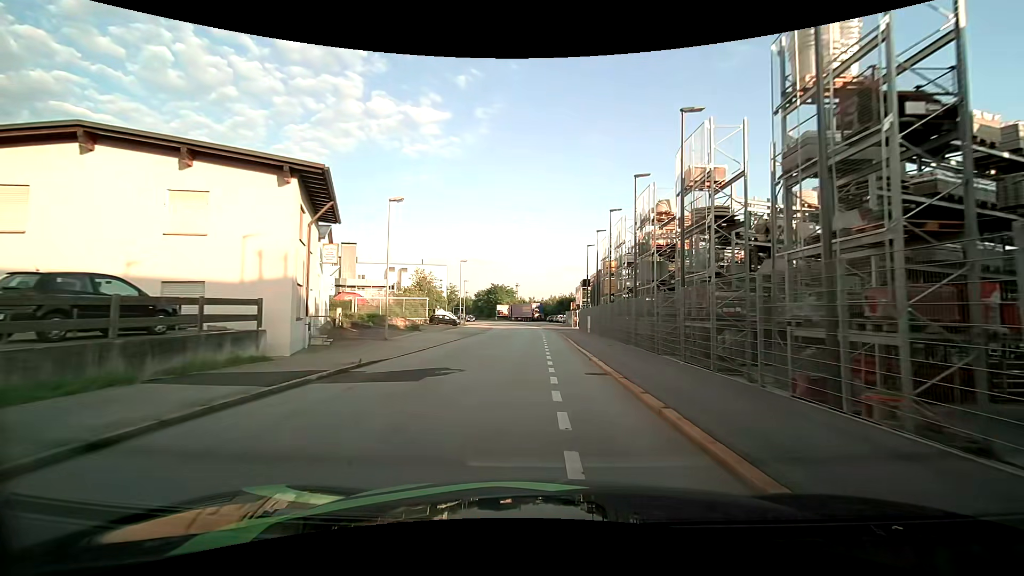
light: Day
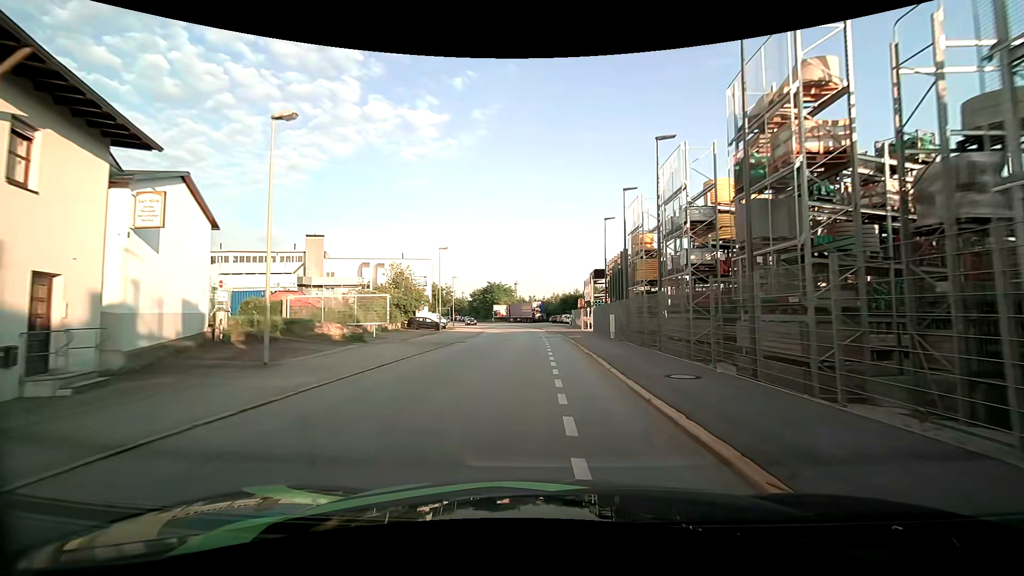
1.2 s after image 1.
(+0.1, +12.4) m; 0°
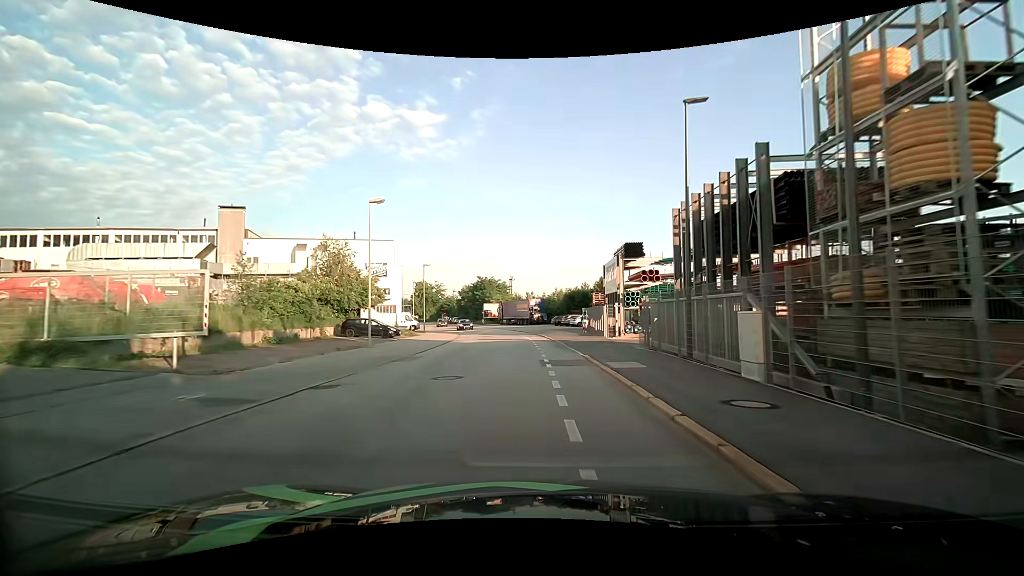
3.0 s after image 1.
(+0.1, +18.8) m; 0°
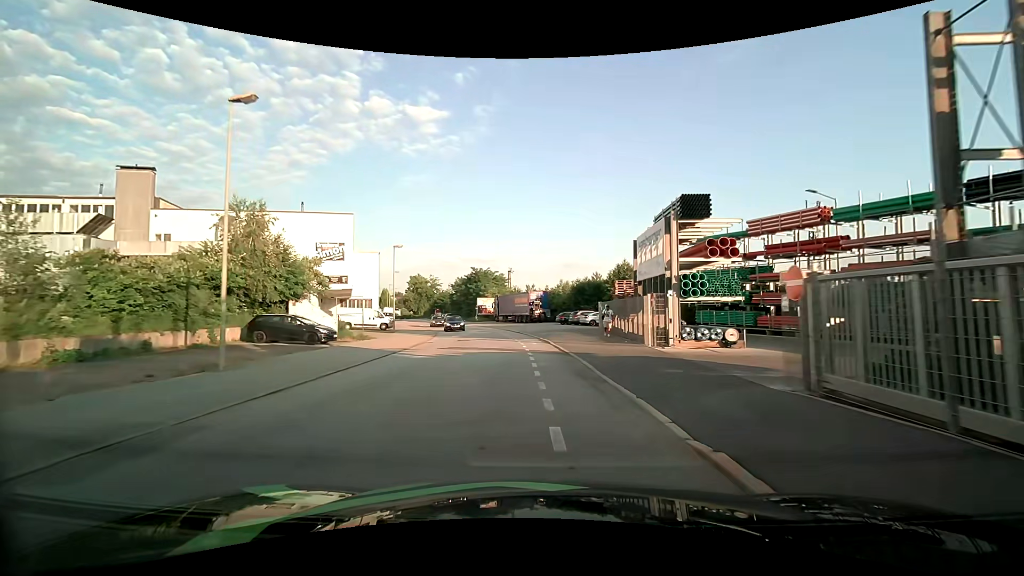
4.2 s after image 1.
(+0.1, +12.5) m; 0°
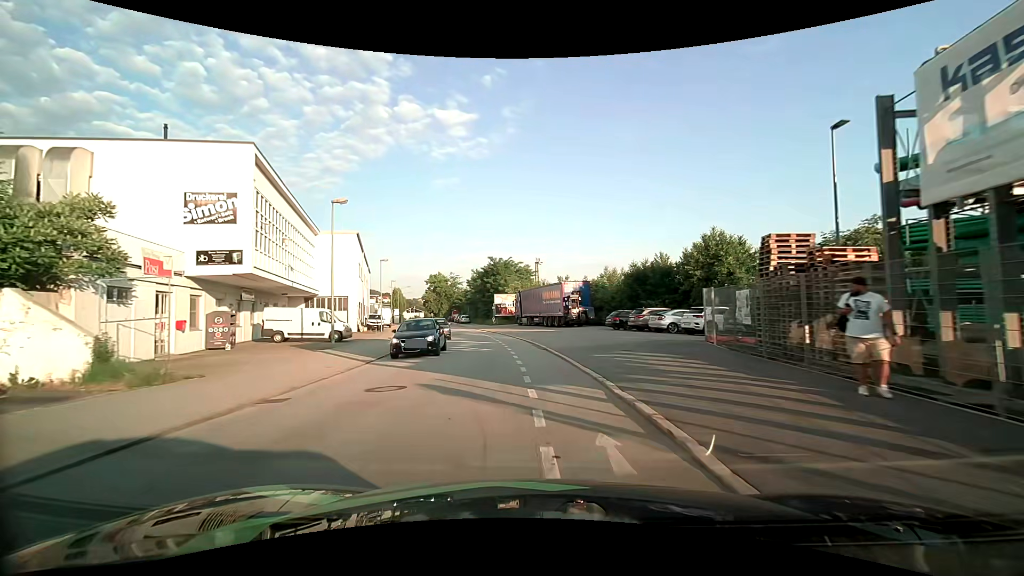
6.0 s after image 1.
(-0.5, +19.1) m; -4°
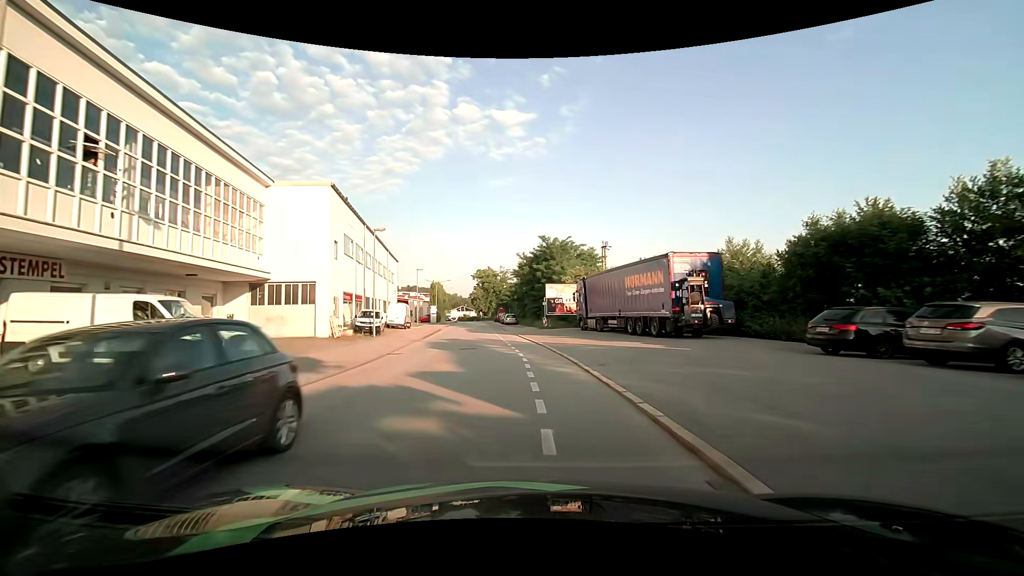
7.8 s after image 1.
(-1.0, +19.5) m; -6°
(0, +10) (-1, +20) (-2, +30) (-4, +40) (-5, +50) (-7, +60) (-8, +69) (-9, +79) (-11, +89) (-12, +99) m
